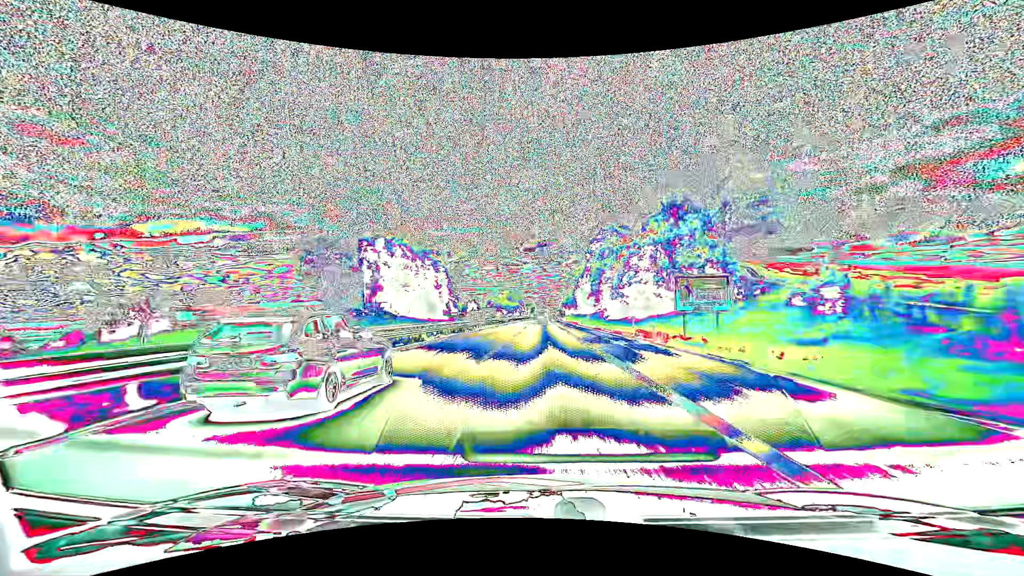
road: motorway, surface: asphalt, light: Day
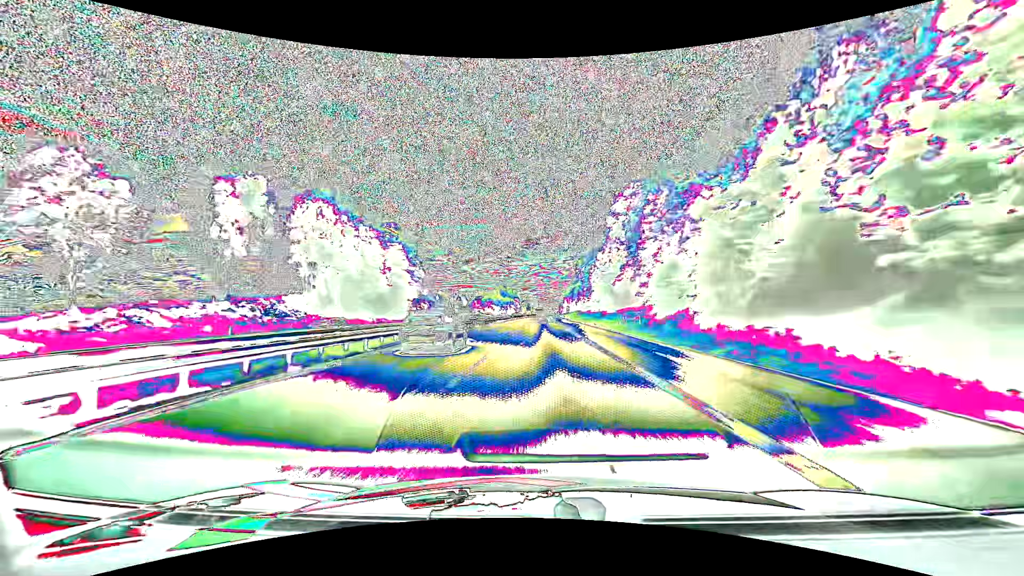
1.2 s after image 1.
(0.0, +41.0) m; 0°
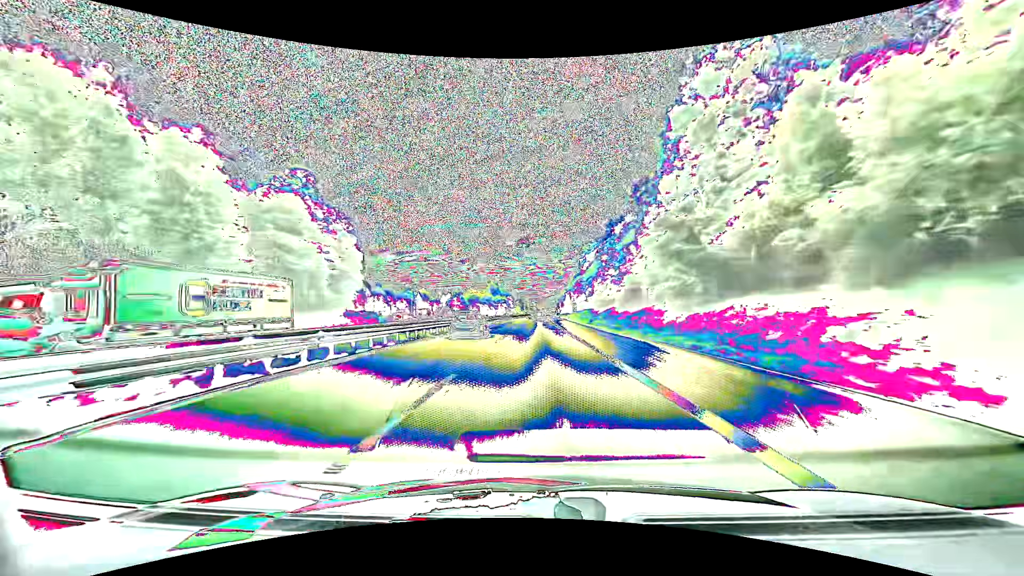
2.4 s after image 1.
(+0.2, +40.7) m; +1°
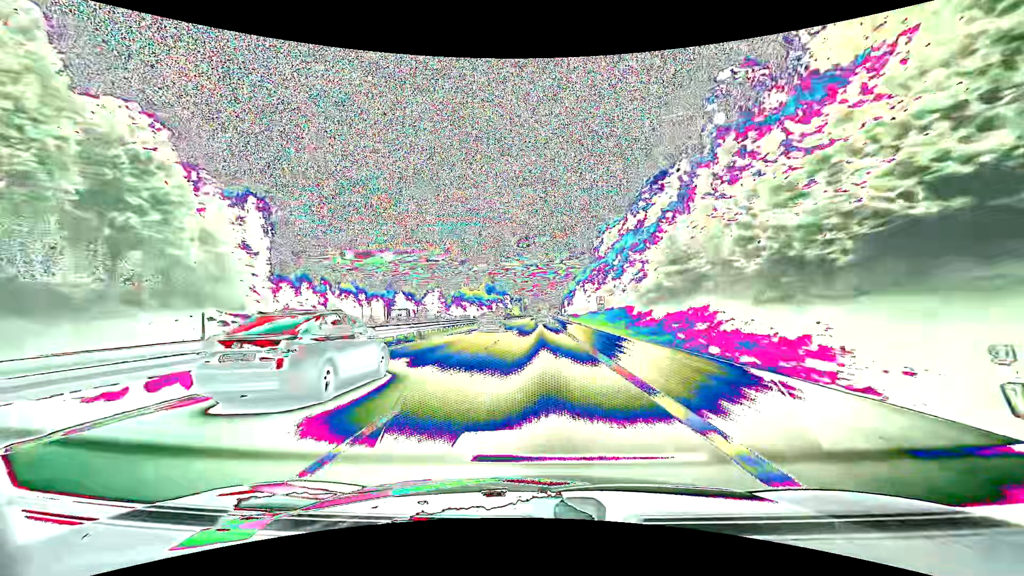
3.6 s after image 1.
(+0.1, +40.0) m; 0°
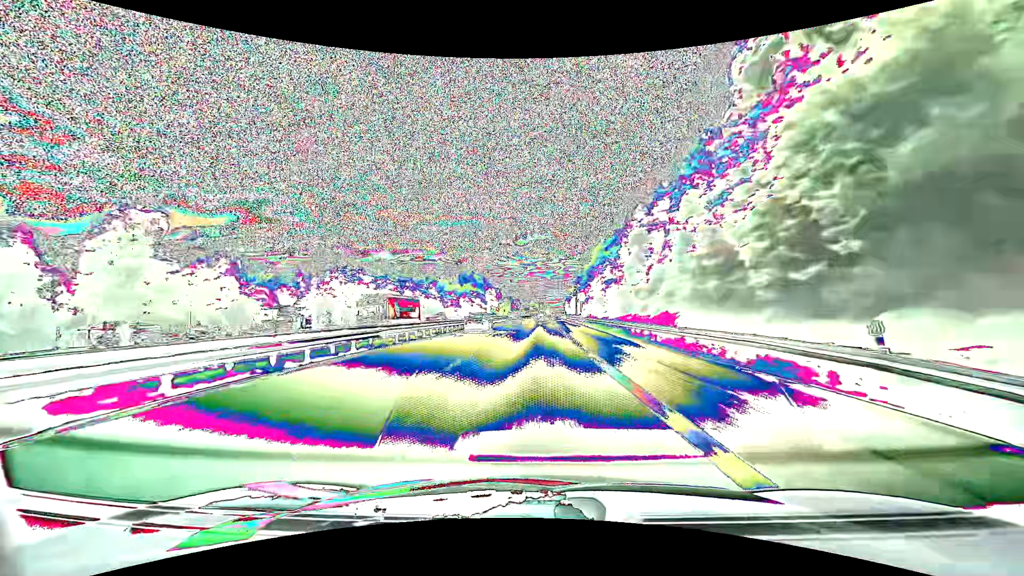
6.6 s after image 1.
(+0.2, +97.1) m; 0°
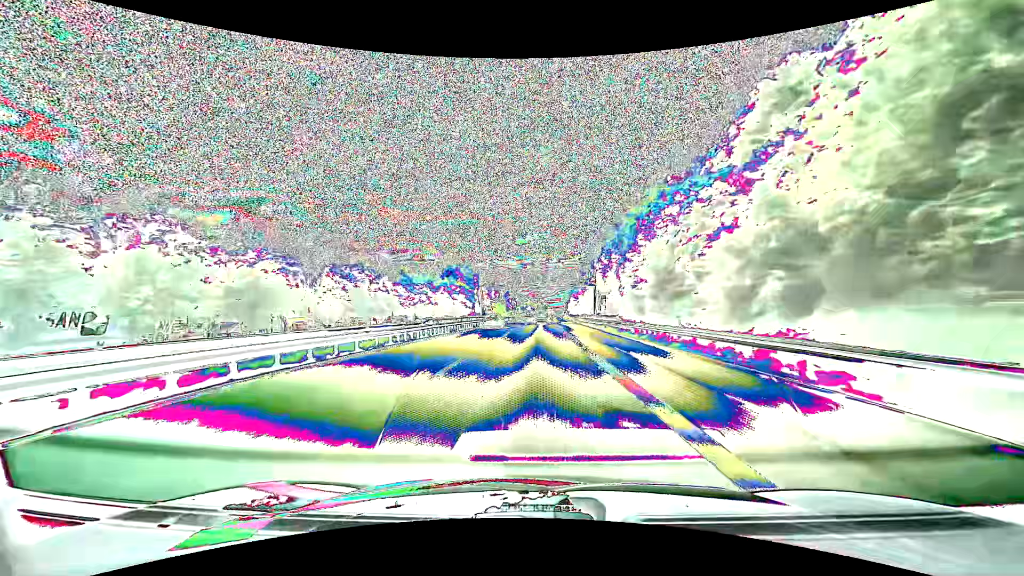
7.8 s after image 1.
(0.0, +37.9) m; 0°
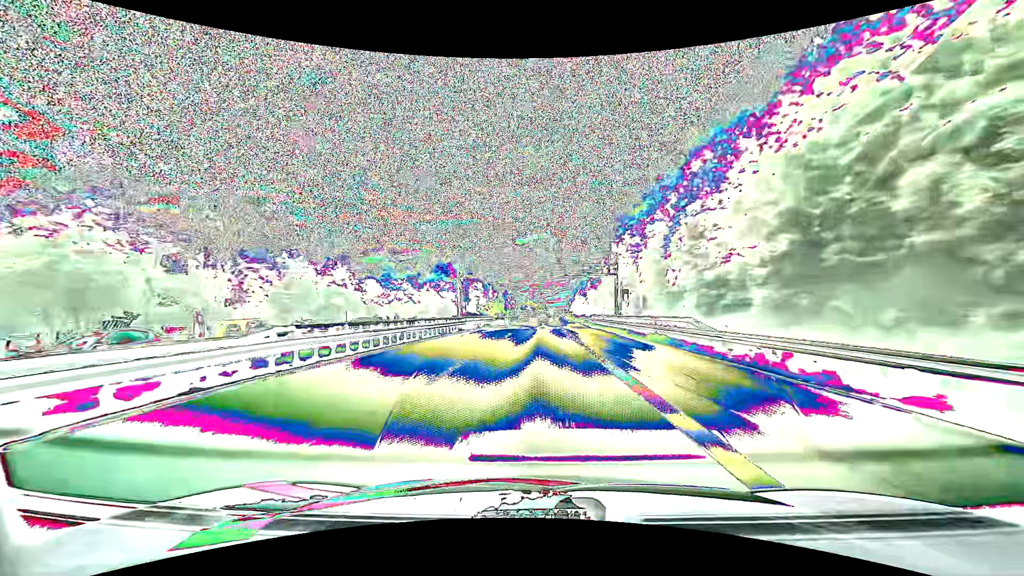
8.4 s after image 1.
(0.0, +18.8) m; 0°
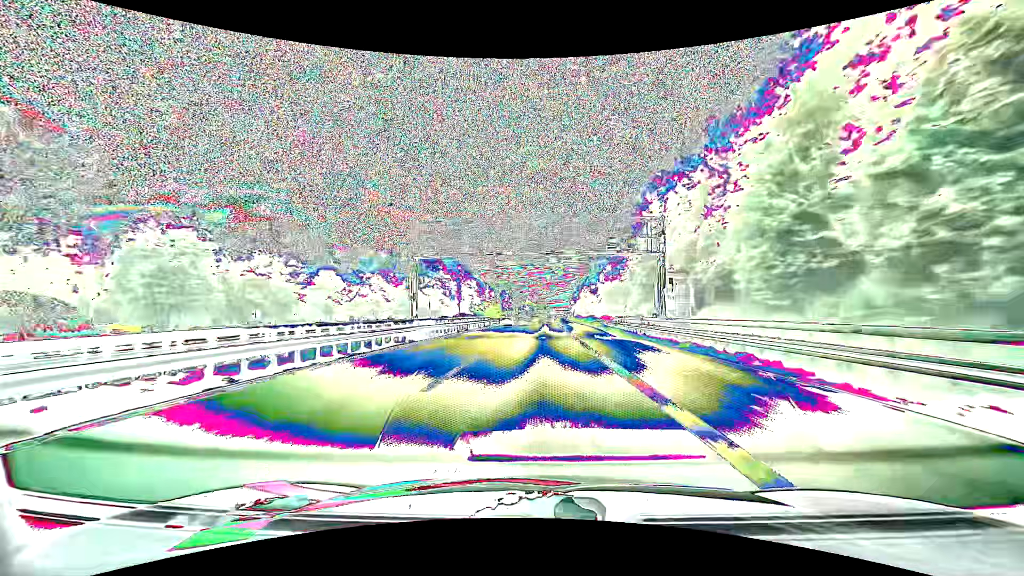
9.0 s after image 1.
(0.0, +18.8) m; 0°
(0, +10) (0, +20) (0, +30) (0, +40) (0, +50) (0, +60) (+1, +70) (+1, +80) (+1, +90) (+1, +100) m
